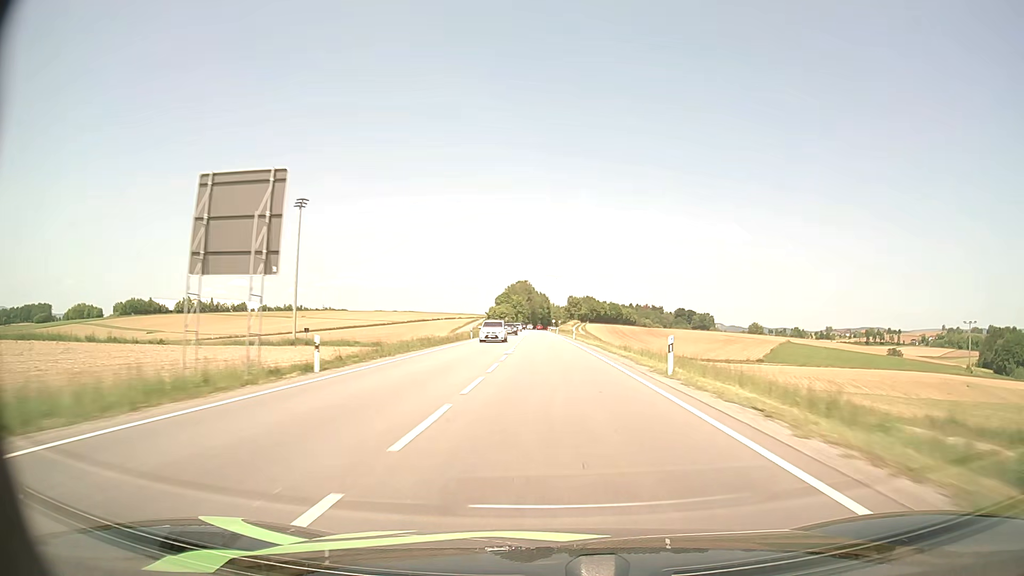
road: primary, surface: asphalt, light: Day
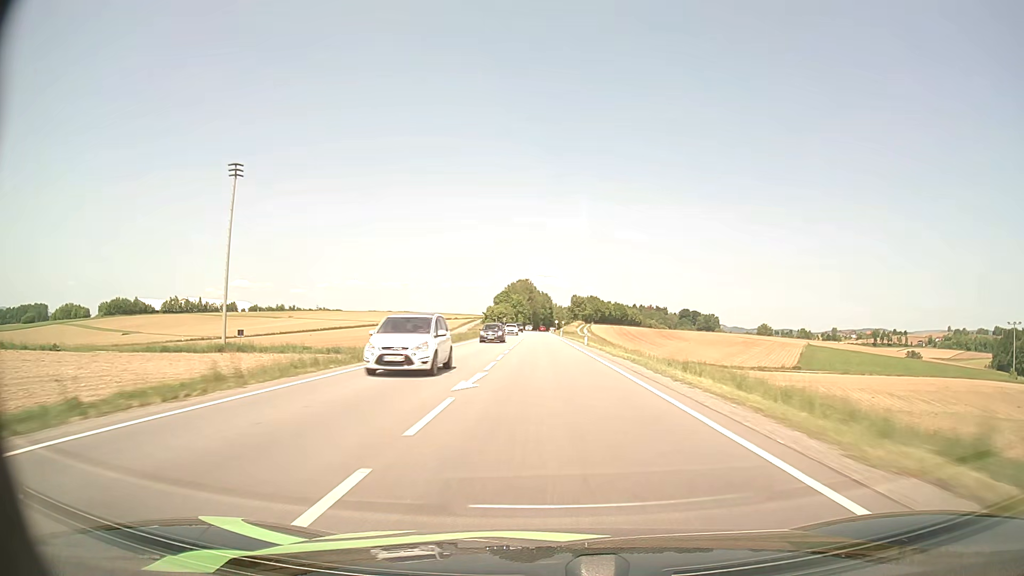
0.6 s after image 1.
(0.0, +17.1) m; 0°
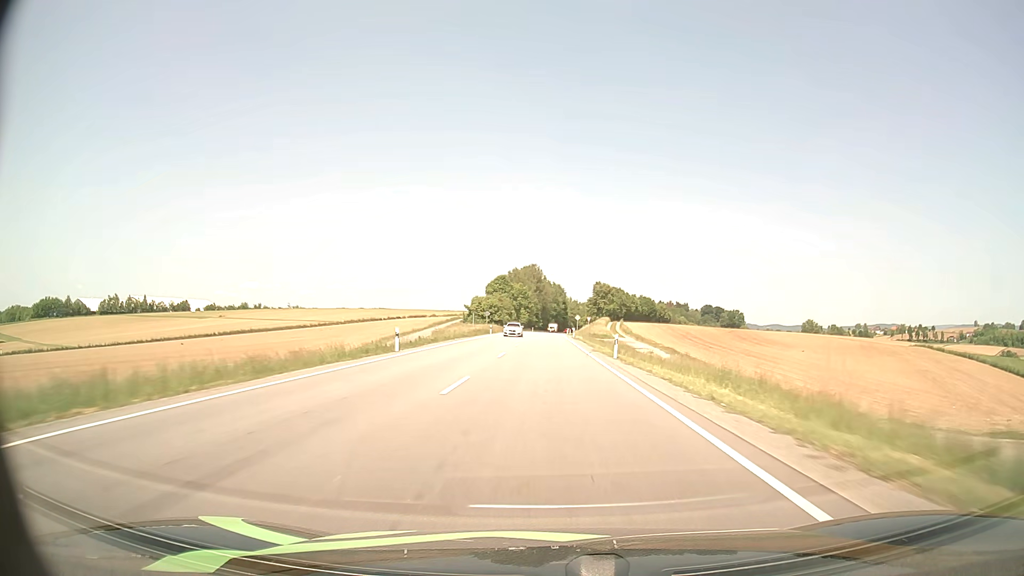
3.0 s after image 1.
(-0.5, +68.8) m; -1°
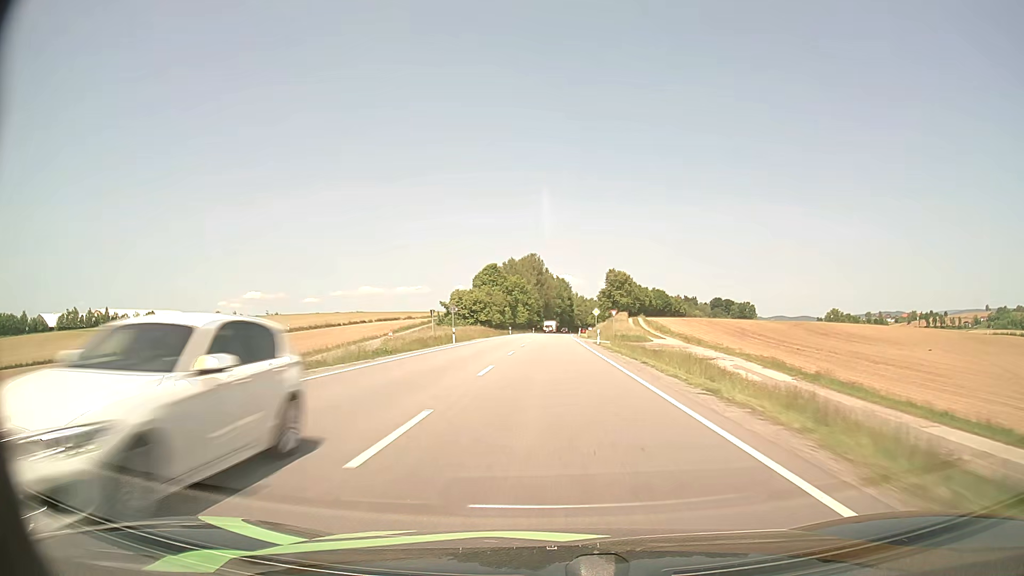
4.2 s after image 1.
(-0.1, +34.6) m; 0°
(0, +10) (0, +20) (0, +30) (0, +40) (0, +50) (0, +60) (0, +70) (0, +80) (+1, +90) (+1, +100) m
